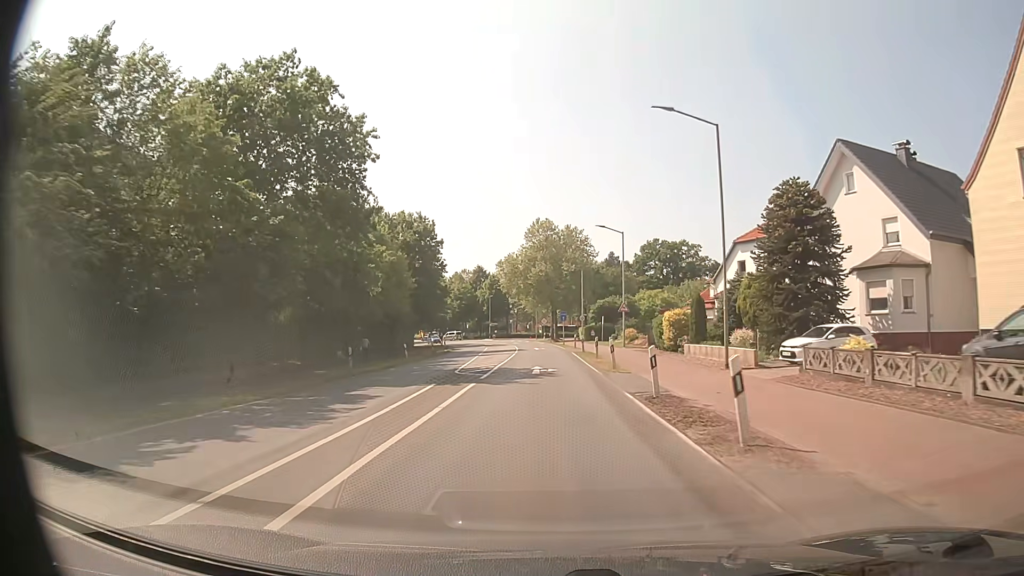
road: secondary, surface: asphalt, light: Day
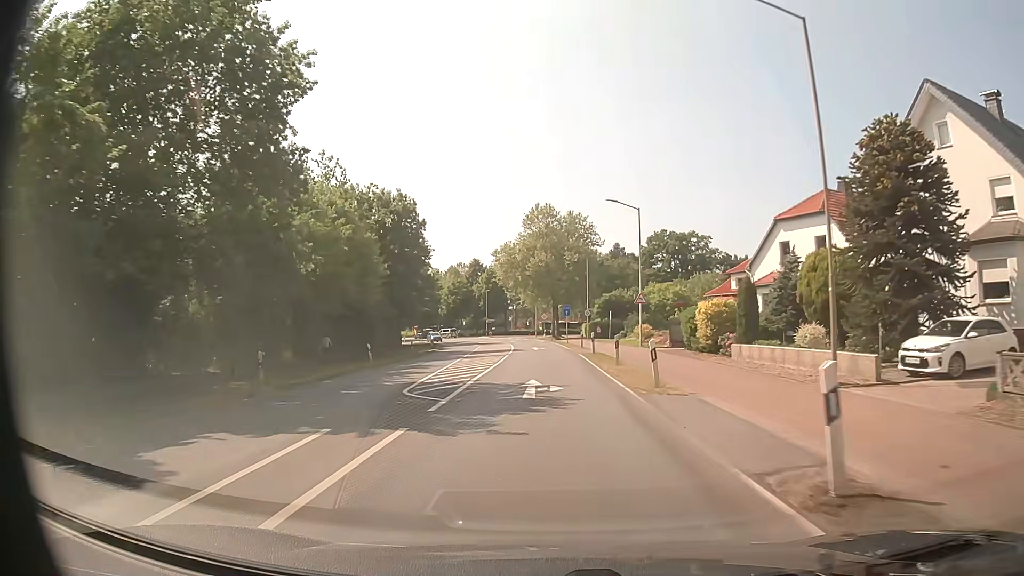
(0.0, +9.0) m; 0°
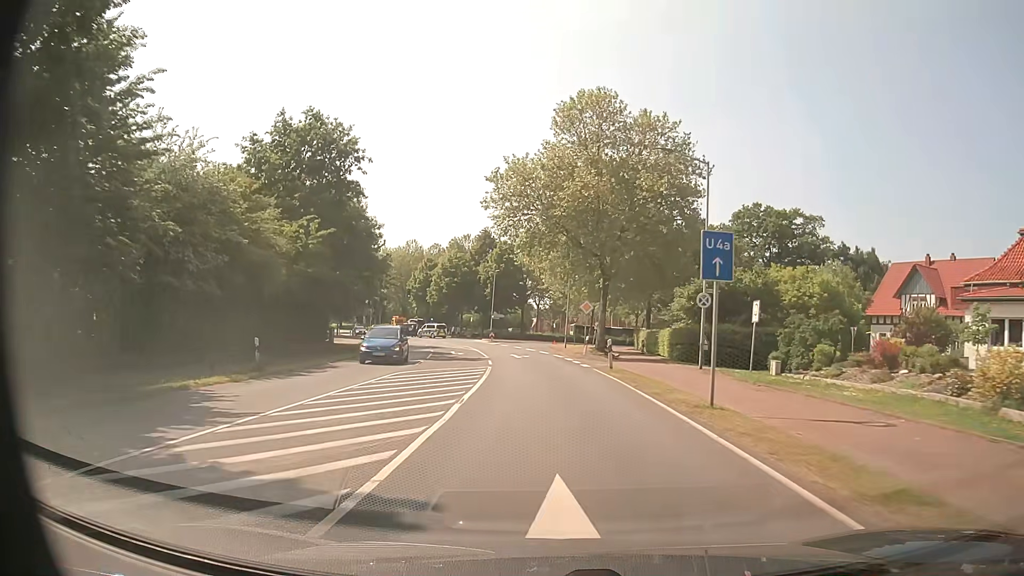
(-1.1, +43.5) m; -3°
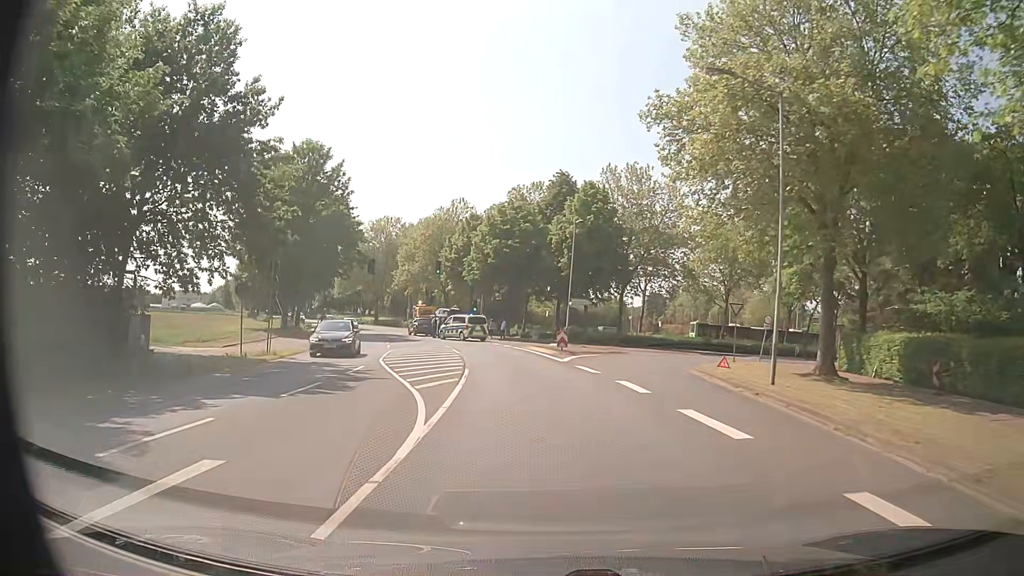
(-1.8, +38.6) m; -7°
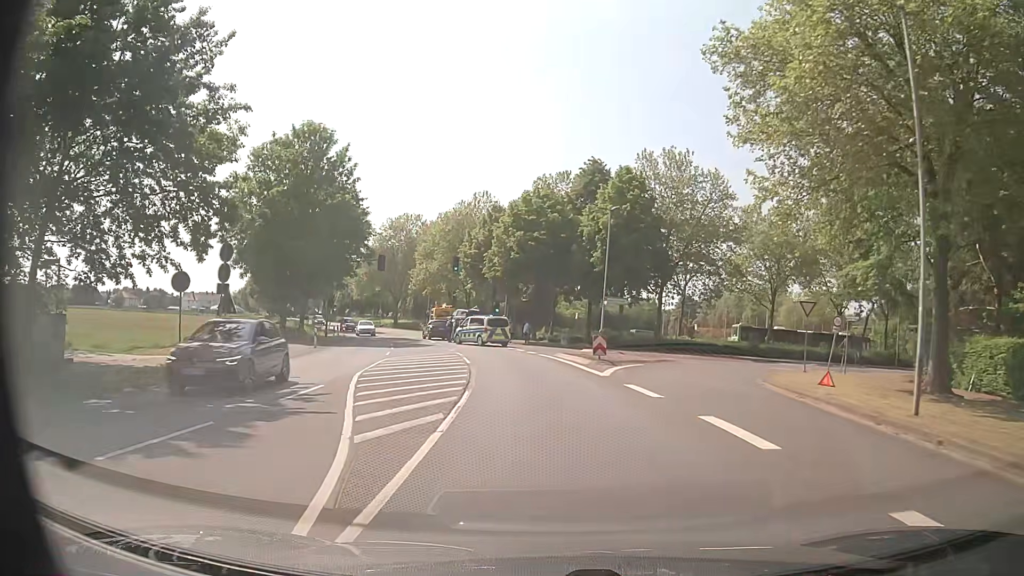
(-0.2, +6.4) m; -3°
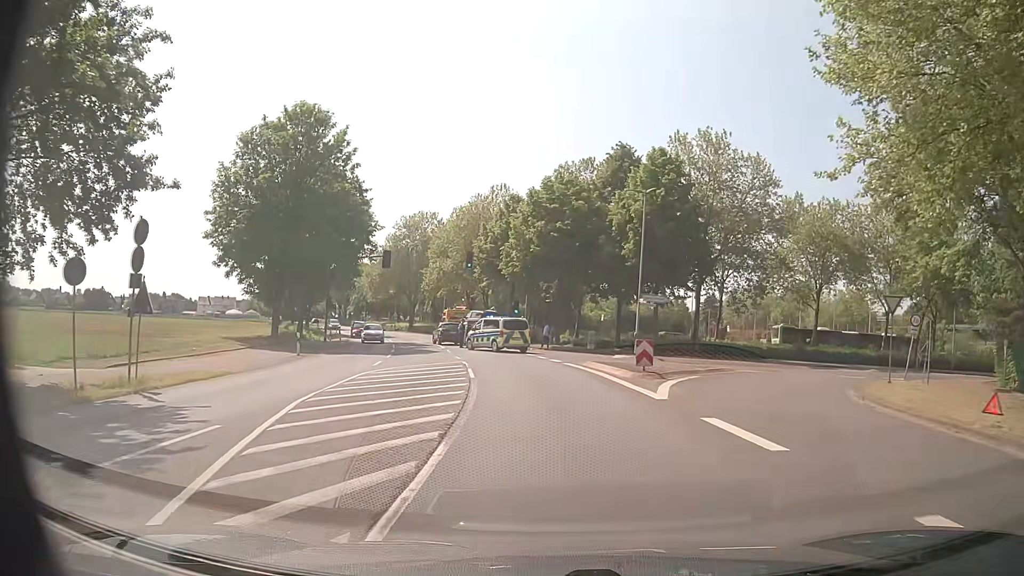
(-0.1, +5.9) m; -1°
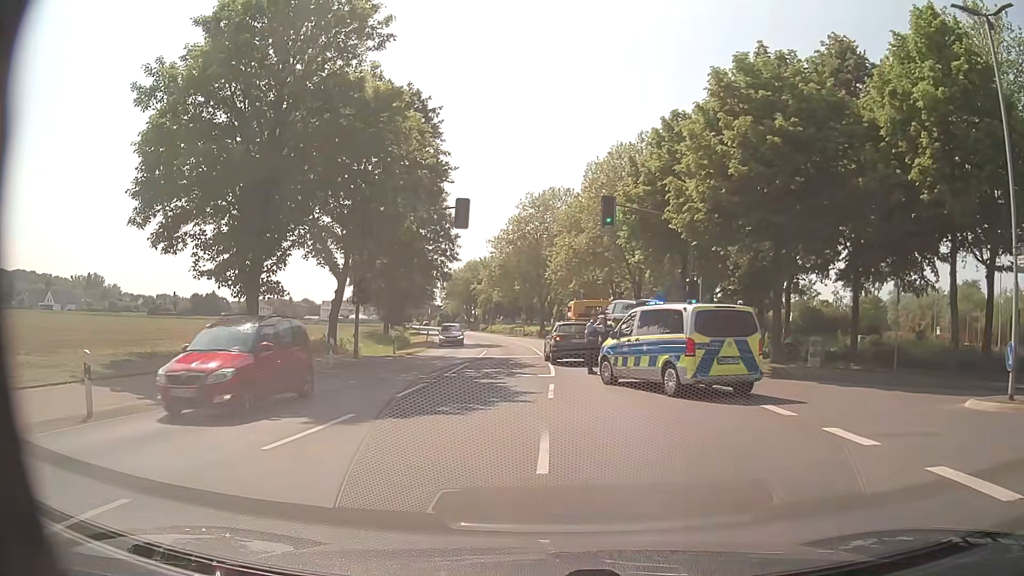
(-1.9, +22.0) m; -12°
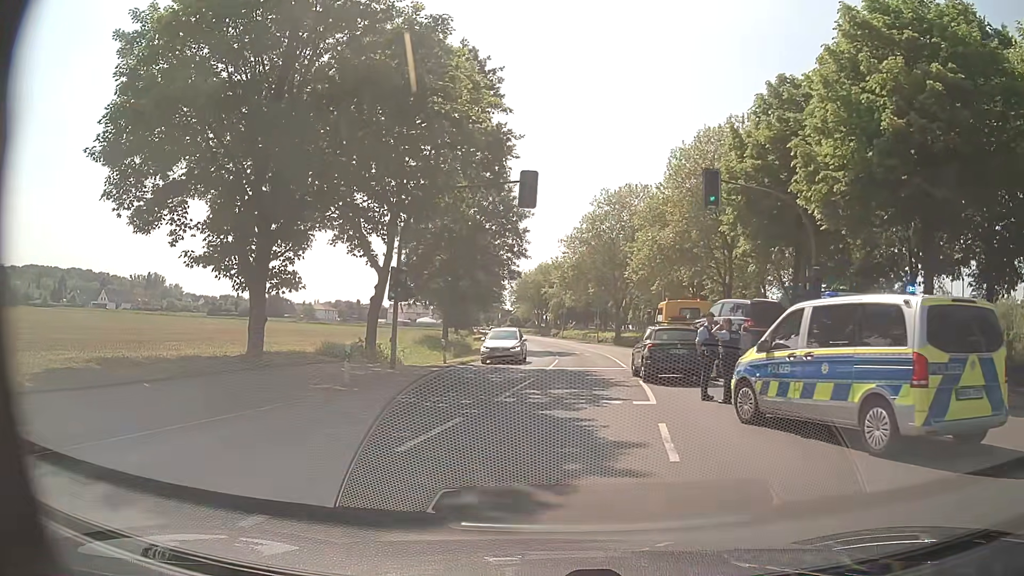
(-0.4, +6.0) m; -7°
(0, +10) (0, +20) (+1, +30) (+2, +40) (+3, +50) (+3, +60) (+3, +70) (+2, +80) (+1, +90) (0, +100) m
